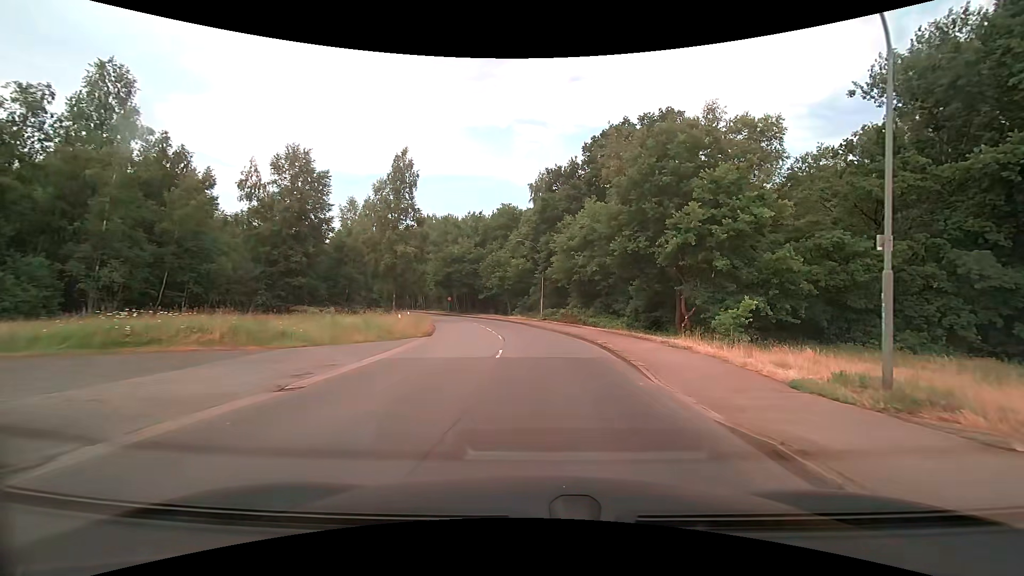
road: secondary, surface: asphalt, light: Day
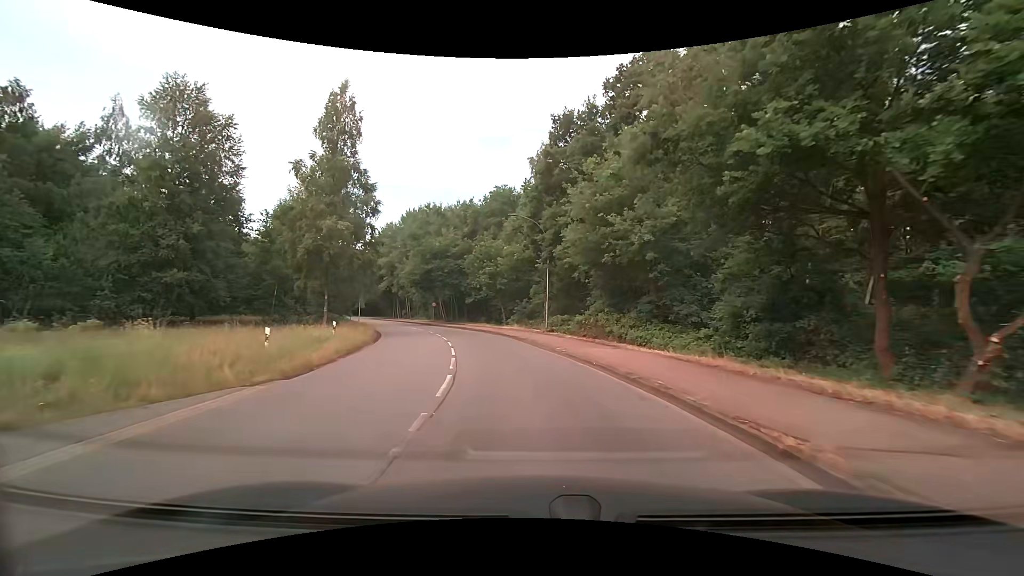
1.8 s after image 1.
(+0.3, +15.3) m; -1°
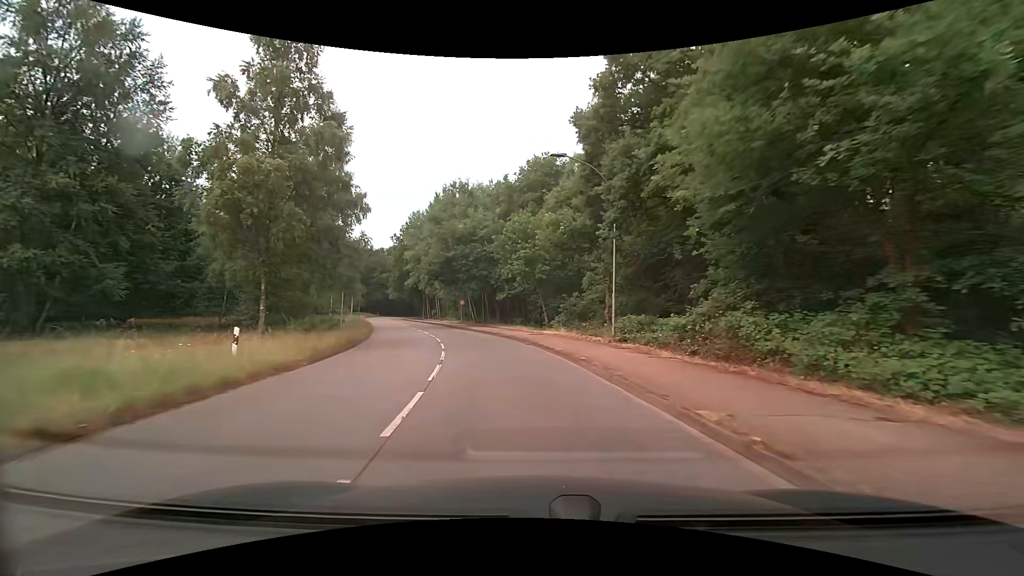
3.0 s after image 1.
(-0.4, +12.1) m; -4°
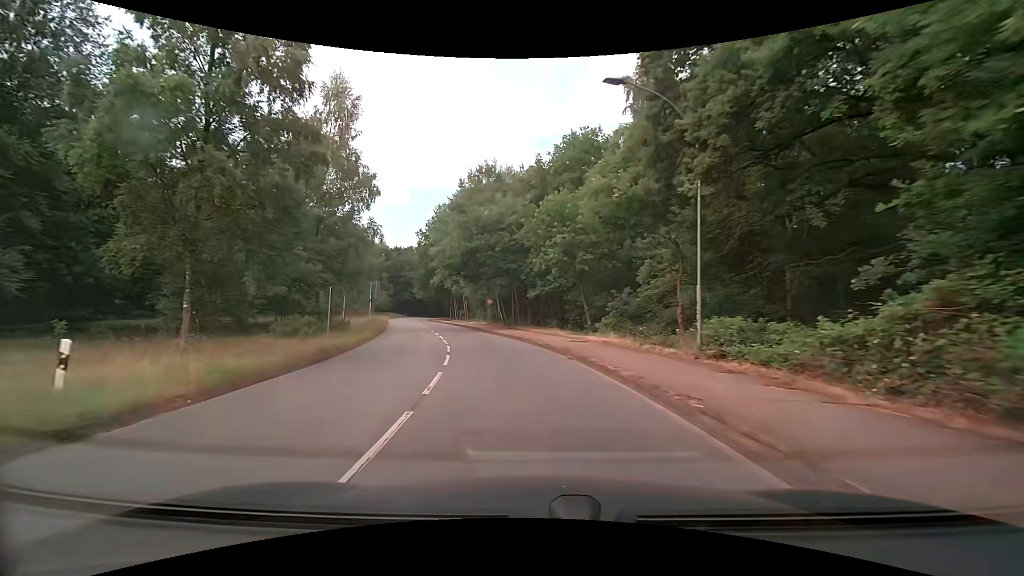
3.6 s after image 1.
(-0.2, +6.5) m; -4°
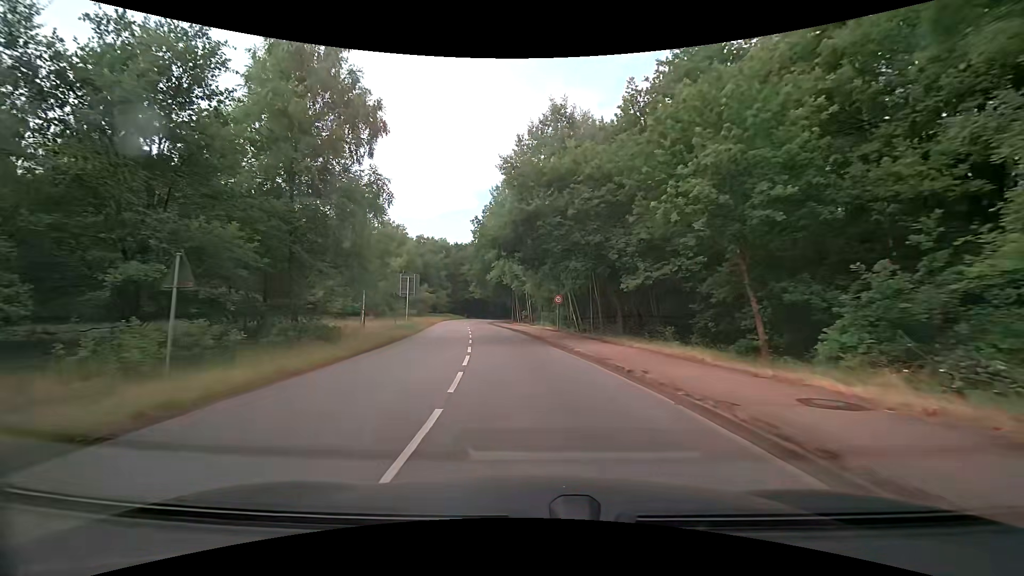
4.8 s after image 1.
(-1.0, +13.5) m; -8°
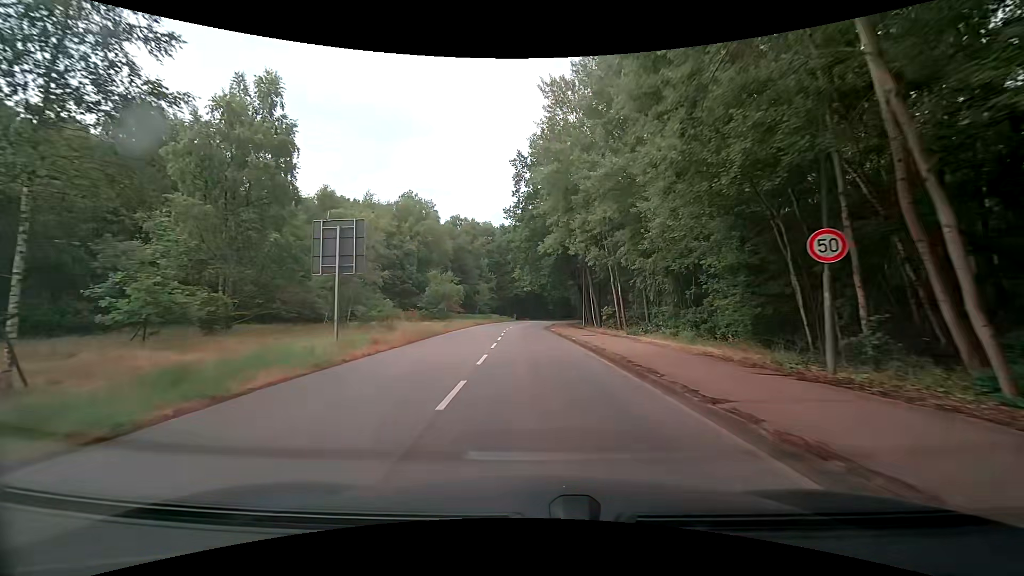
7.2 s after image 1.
(-2.1, +28.1) m; -7°
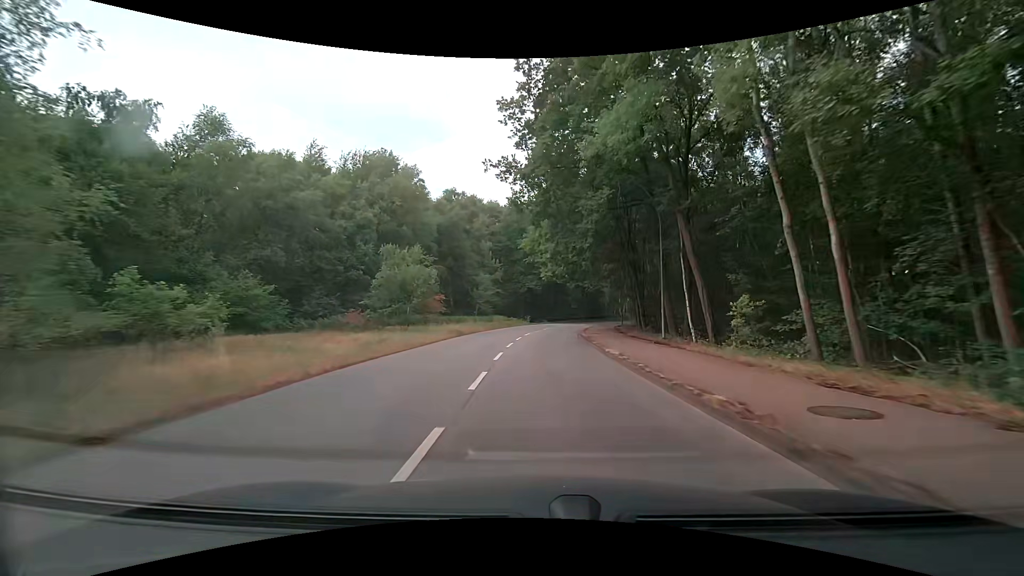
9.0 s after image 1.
(-0.4, +22.1) m; -2°
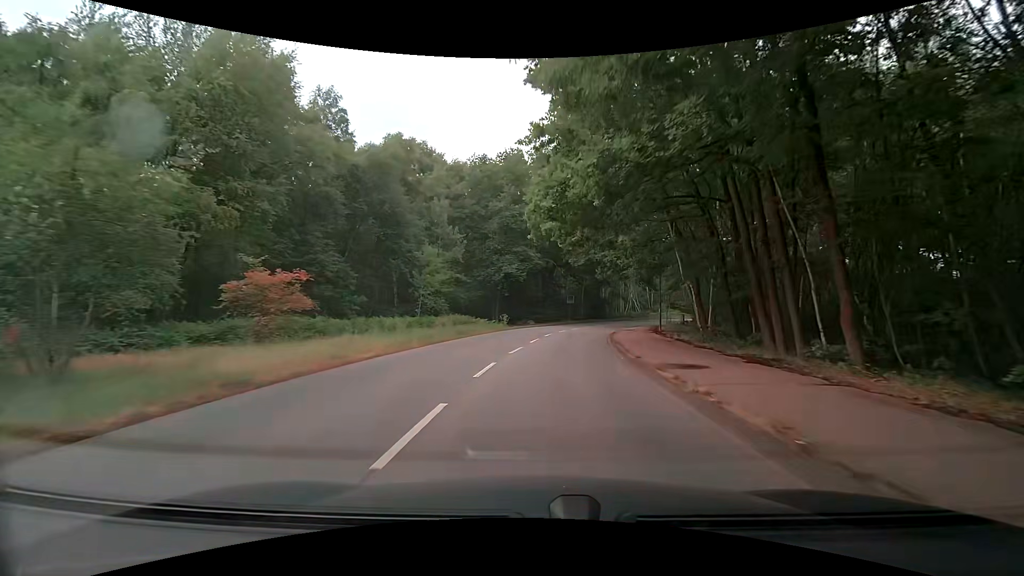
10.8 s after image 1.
(+0.5, +22.5) m; +2°
(0, +10) (+1, +20) (+2, +30) (+4, +40) (+7, +49) (+10, +59) (+15, +68) (+20, +76) (+25, +84) (+31, +92) m
